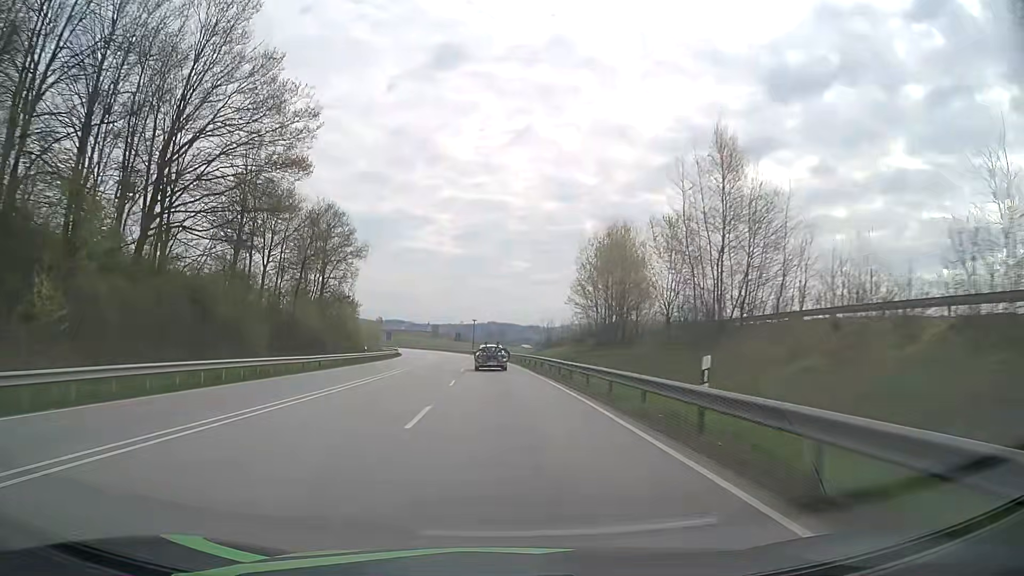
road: primary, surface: asphalt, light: Day
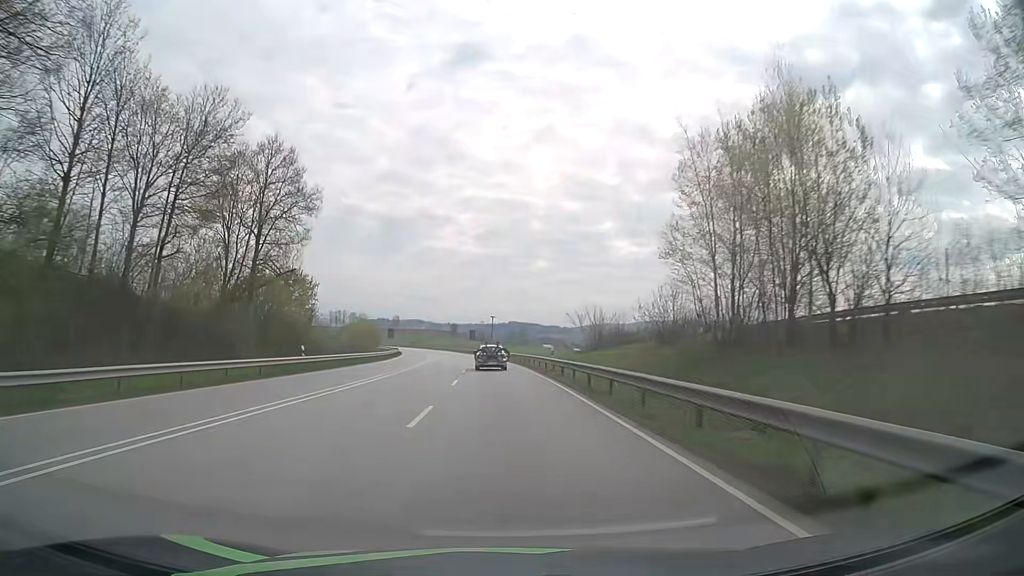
(-0.3, +24.0) m; -1°
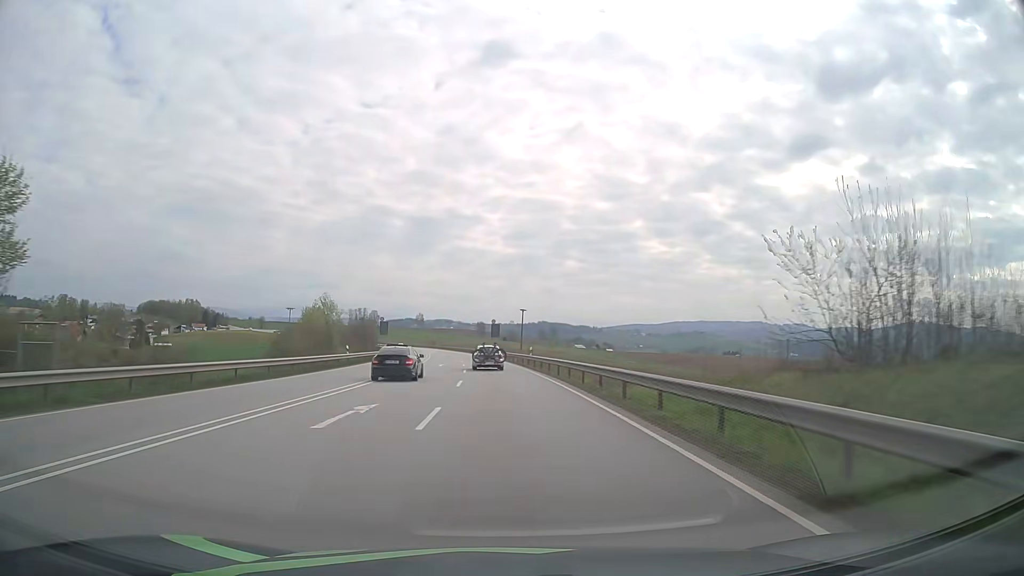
(-0.9, +36.3) m; -3°
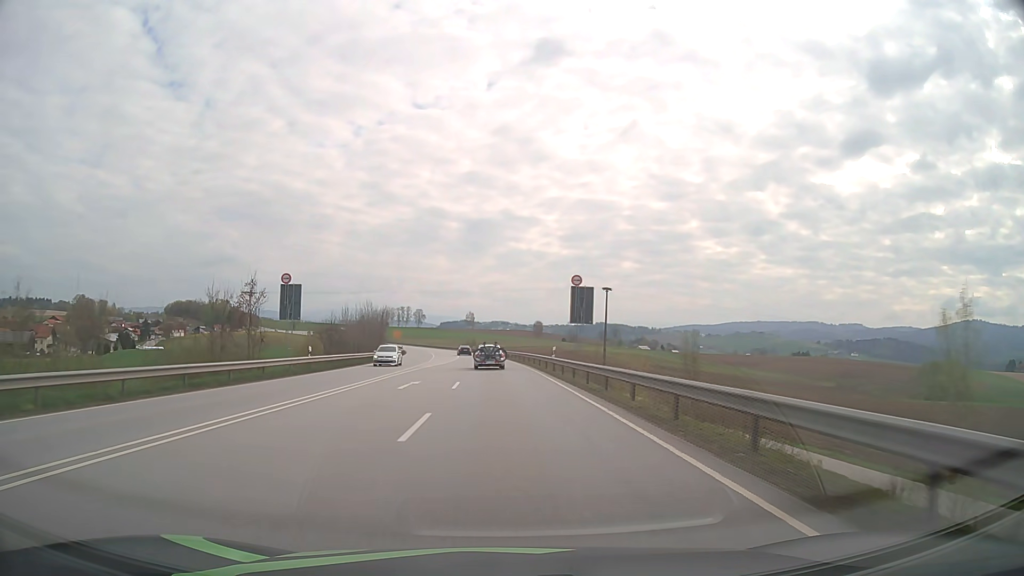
(-2.5, +61.5) m; -5°
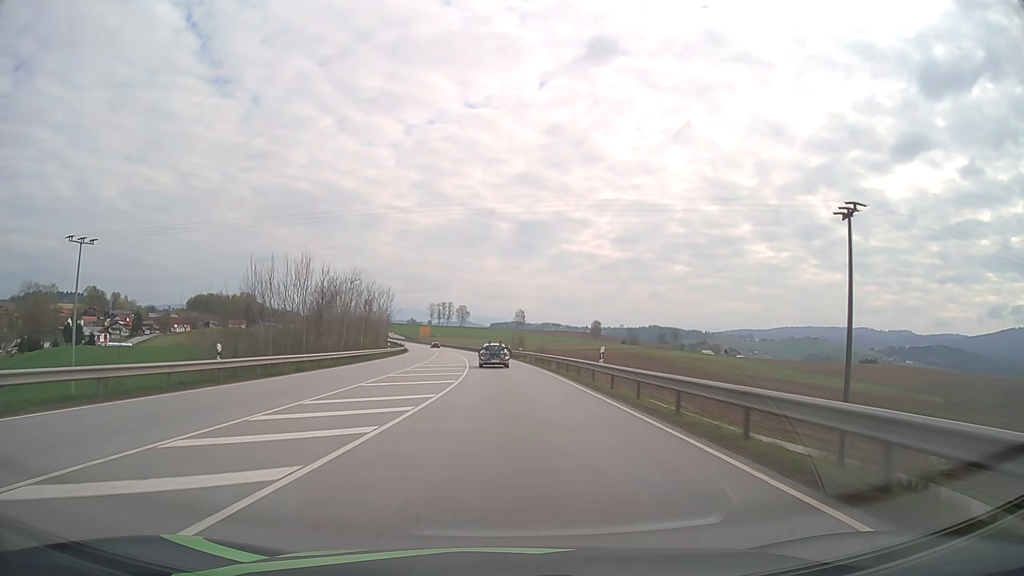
(-2.5, +62.8) m; -4°
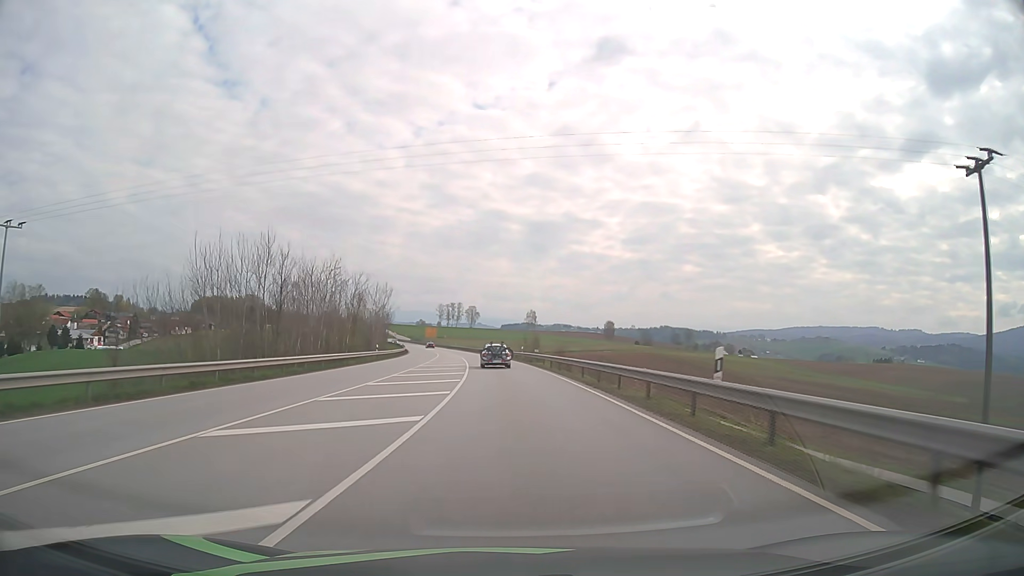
(-0.1, +12.7) m; -1°
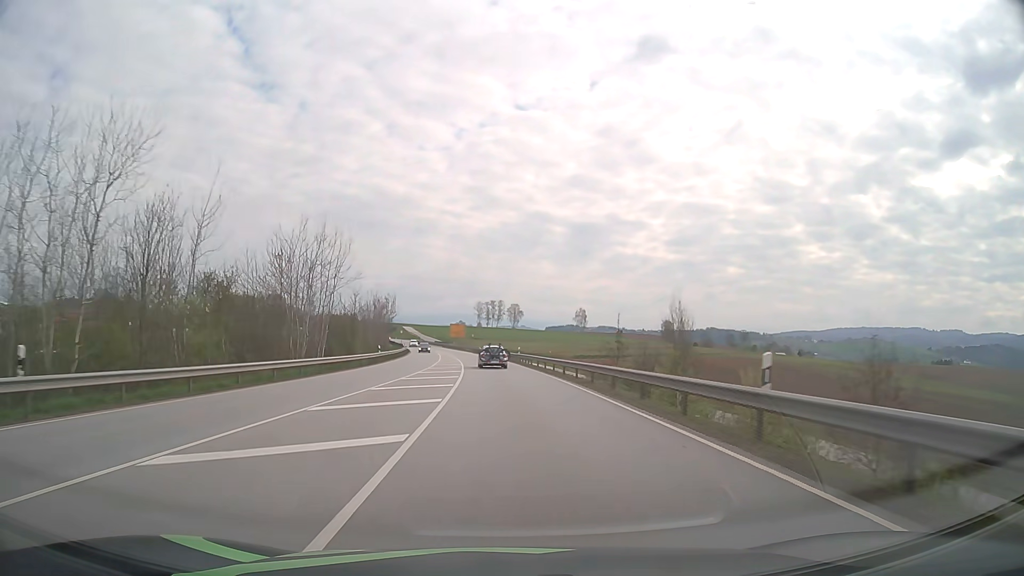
(-1.7, +51.5) m; -4°
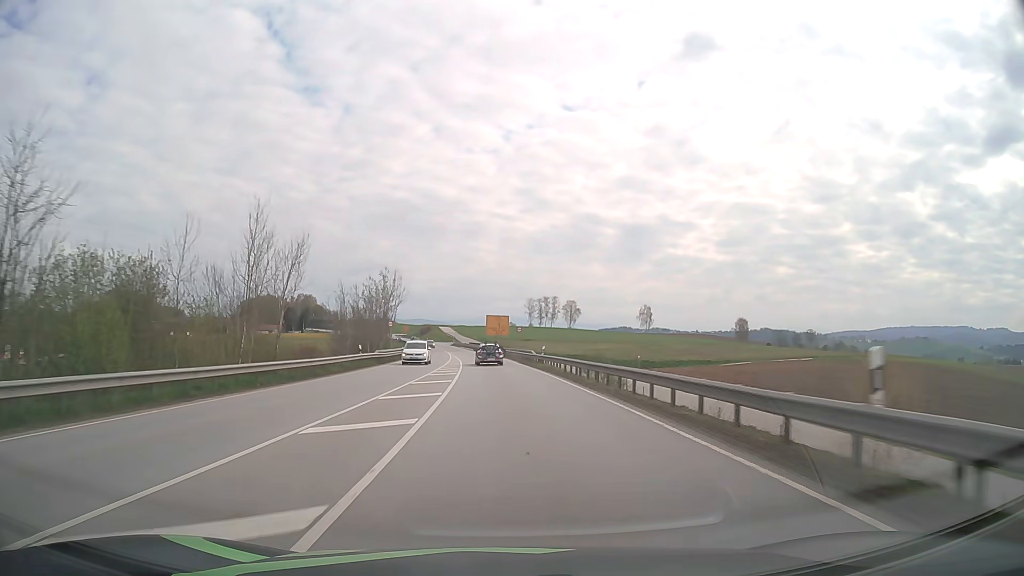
(-2.0, +53.2) m; -4°
(0, +10) (0, +20) (0, +30) (-1, +40) (-2, +50) (-2, +60) (-3, +70) (-4, +80) (-5, +90) (-7, +100) m
